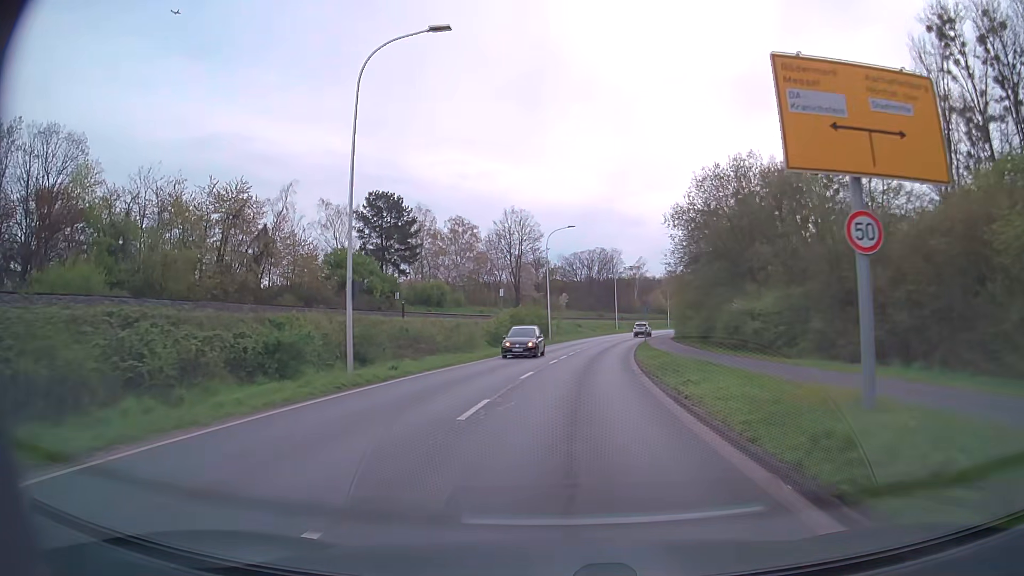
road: secondary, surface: asphalt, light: Day
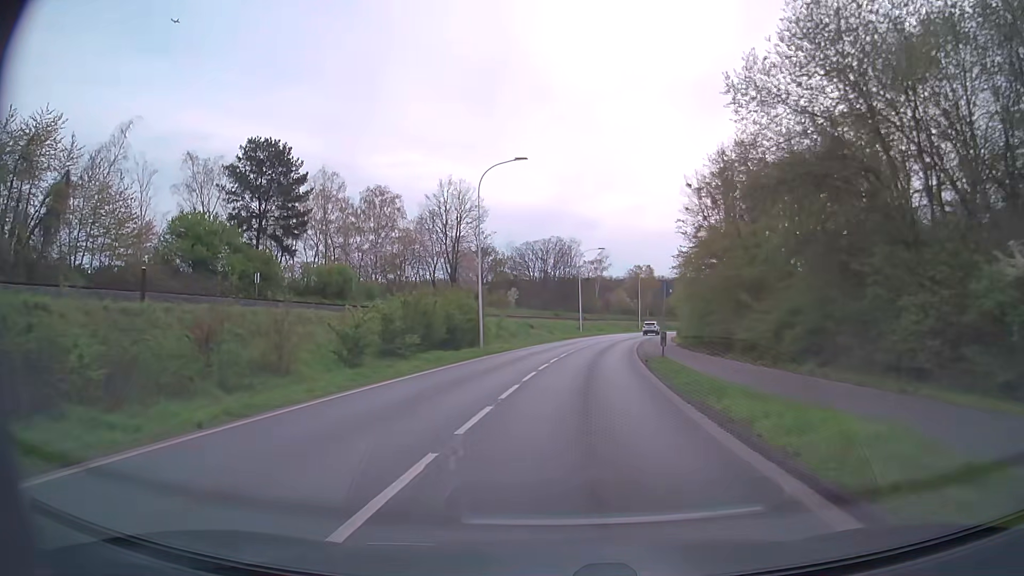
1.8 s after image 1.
(+0.8, +23.9) m; +4°
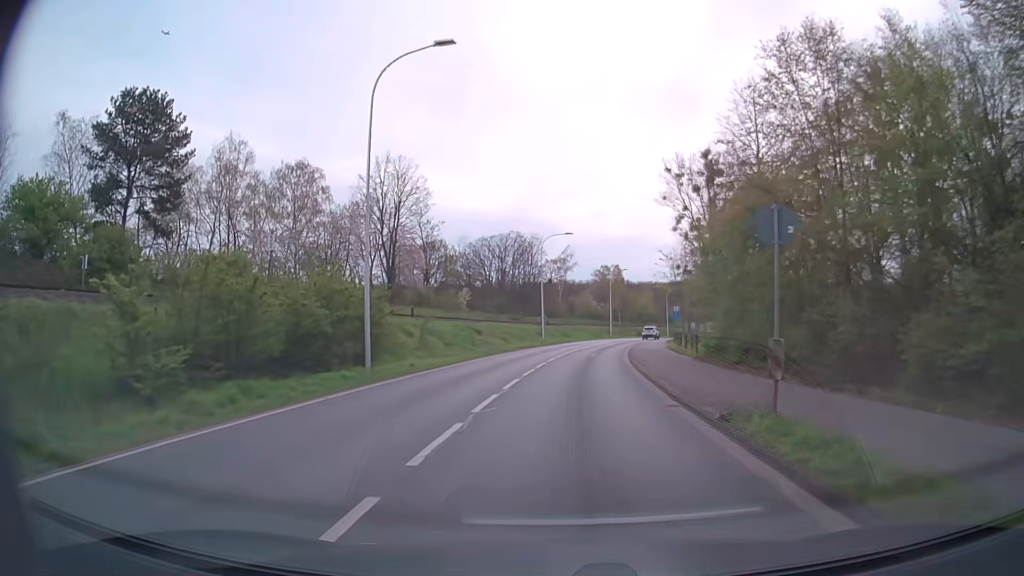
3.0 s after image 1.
(+0.5, +15.5) m; +3°
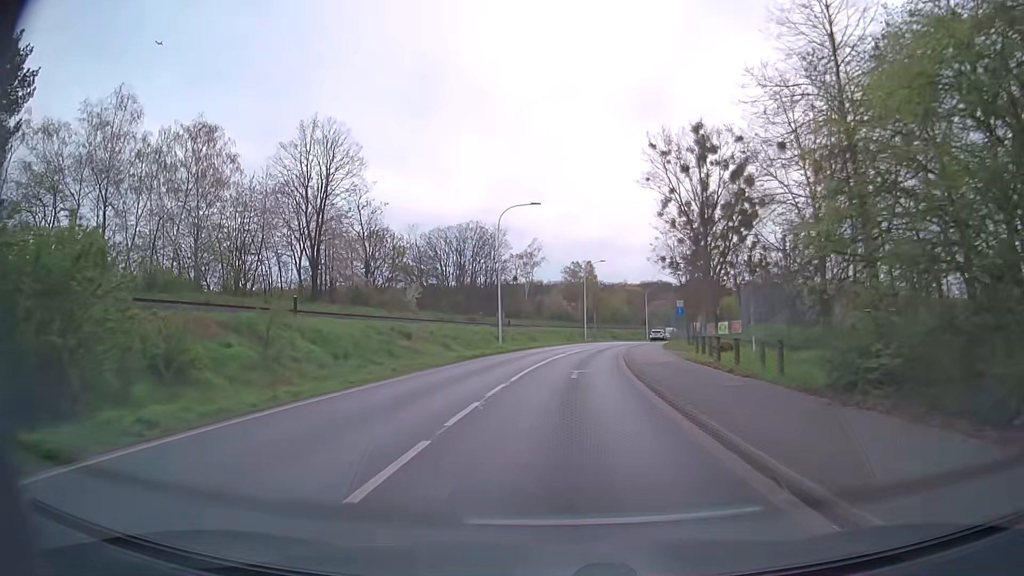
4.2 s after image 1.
(+0.4, +15.0) m; +3°
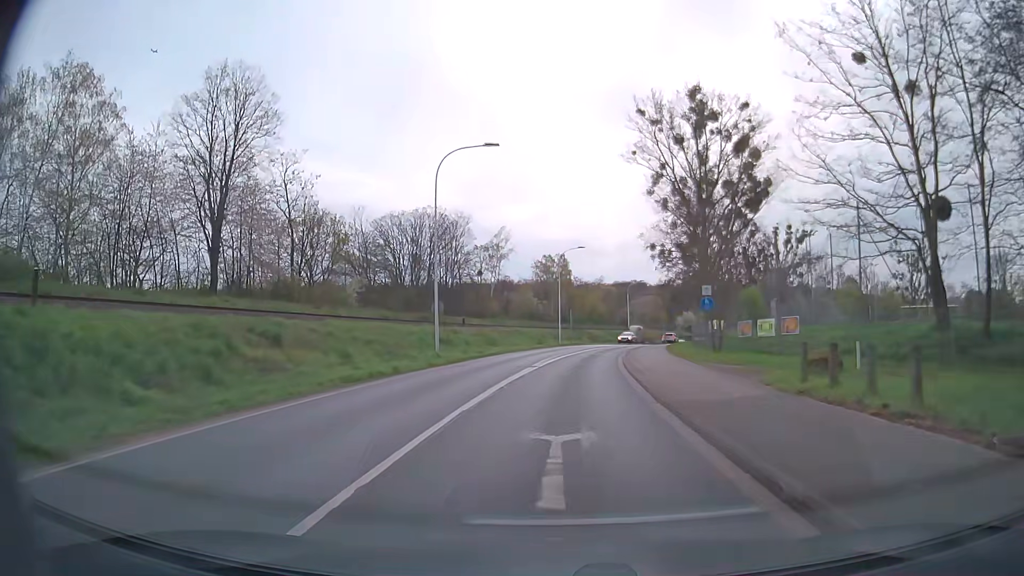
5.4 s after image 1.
(+0.2, +14.5) m; +2°
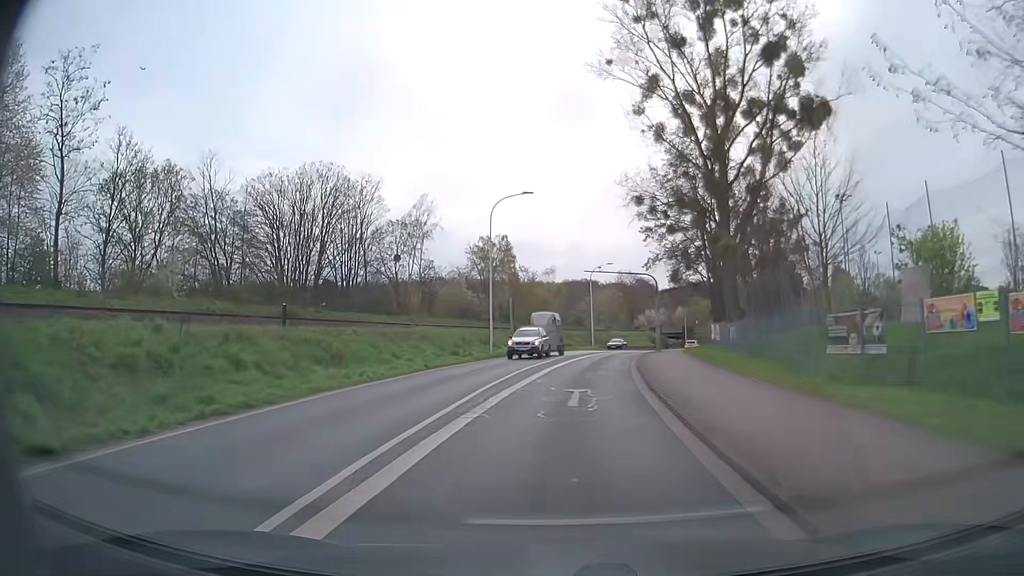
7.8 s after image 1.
(+1.2, +27.5) m; +4°
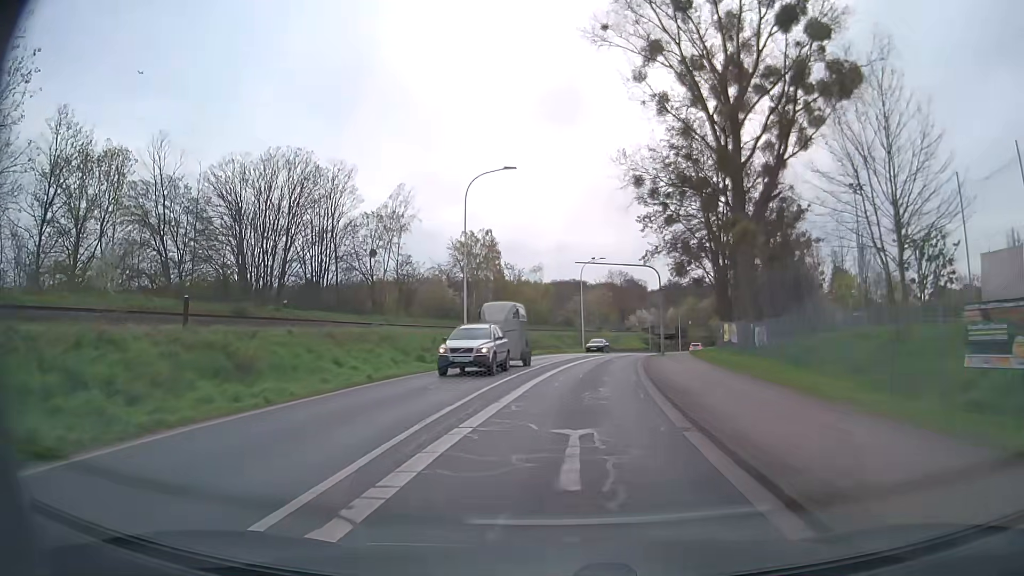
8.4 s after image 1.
(+0.1, +6.6) m; +1°
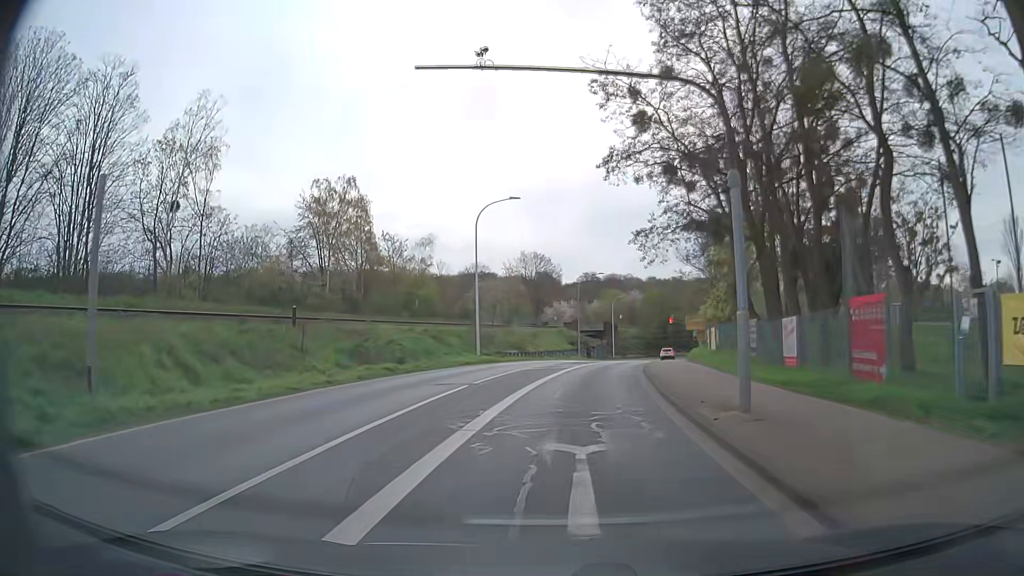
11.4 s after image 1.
(+1.9, +31.0) m; +7°
(0, +10) (+1, +20) (+2, +30) (+4, +40) (+5, +50) (+8, +59) (+10, +69) (+13, +79) (+15, +88) (+17, +98) m
